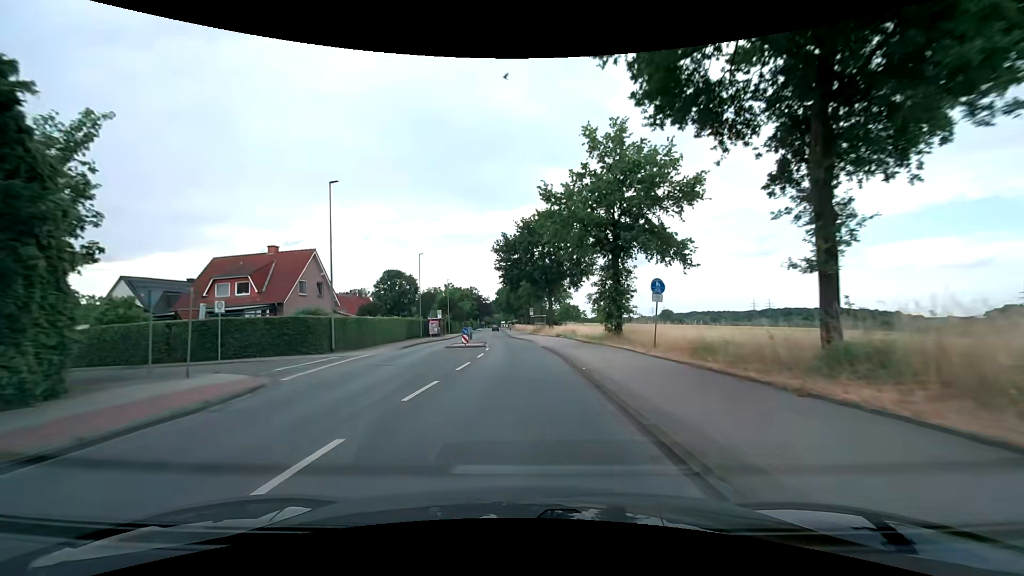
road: secondary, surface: asphalt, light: Day
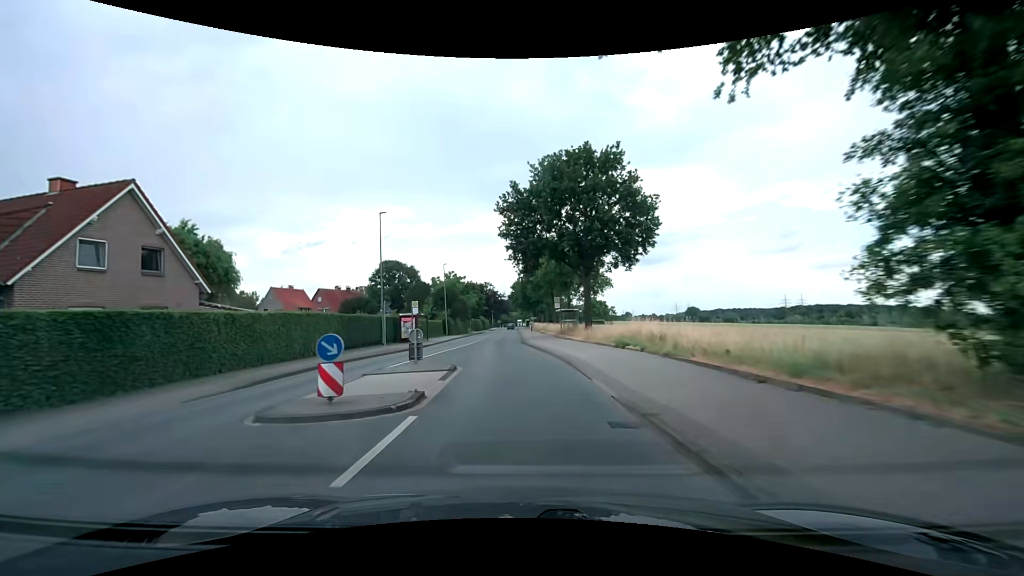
(-0.2, +23.0) m; -2°
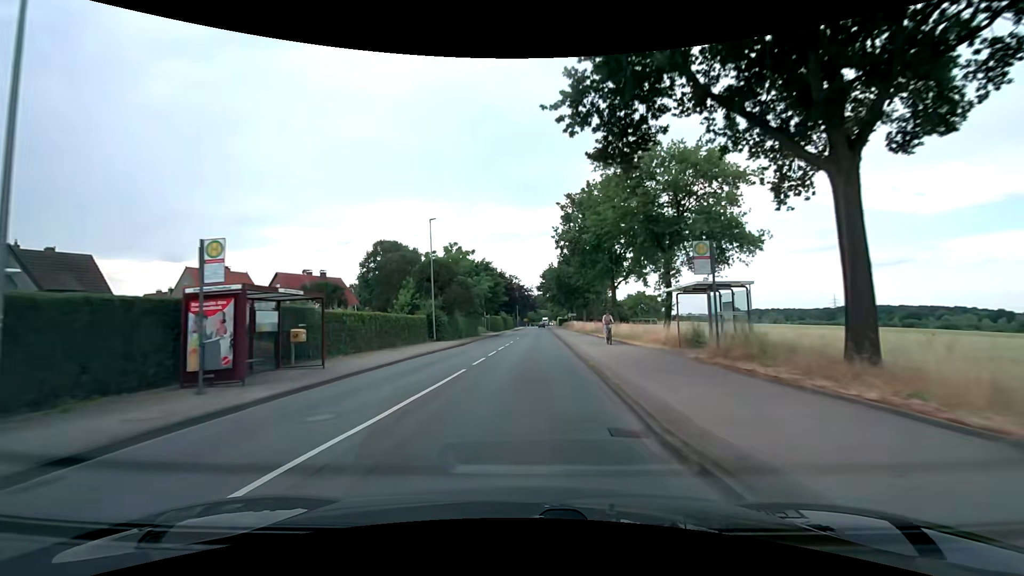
(-1.4, +30.5) m; -3°
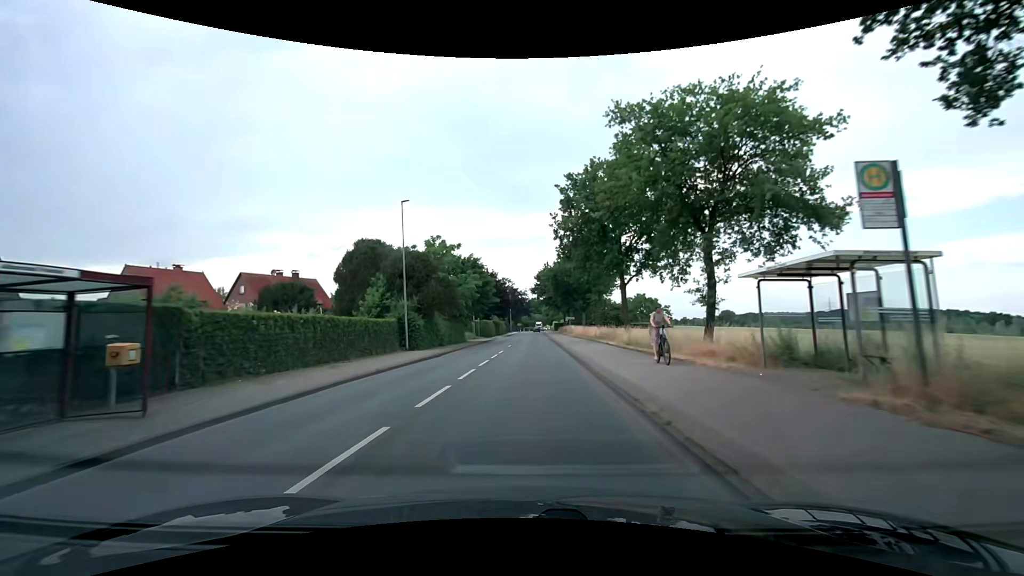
(0.0, +7.7) m; 0°
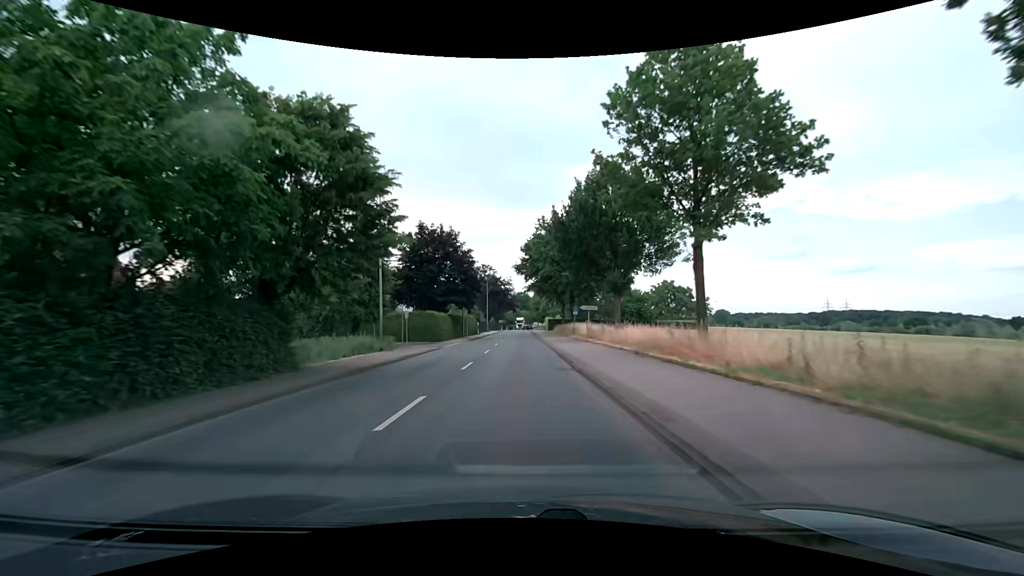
(+1.0, +38.1) m; +2°
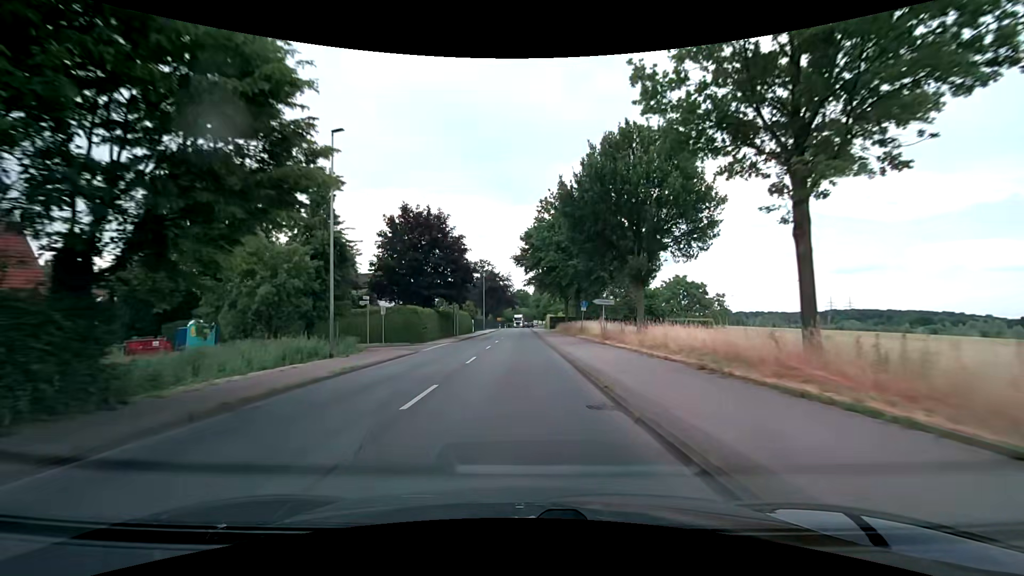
(0.0, +7.6) m; 0°
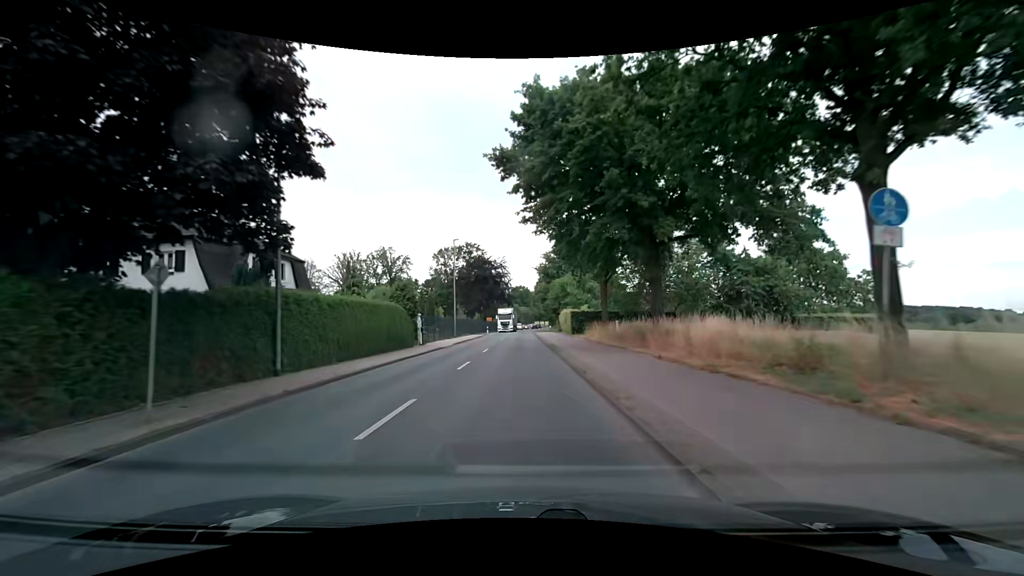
(-0.2, +38.0) m; 0°
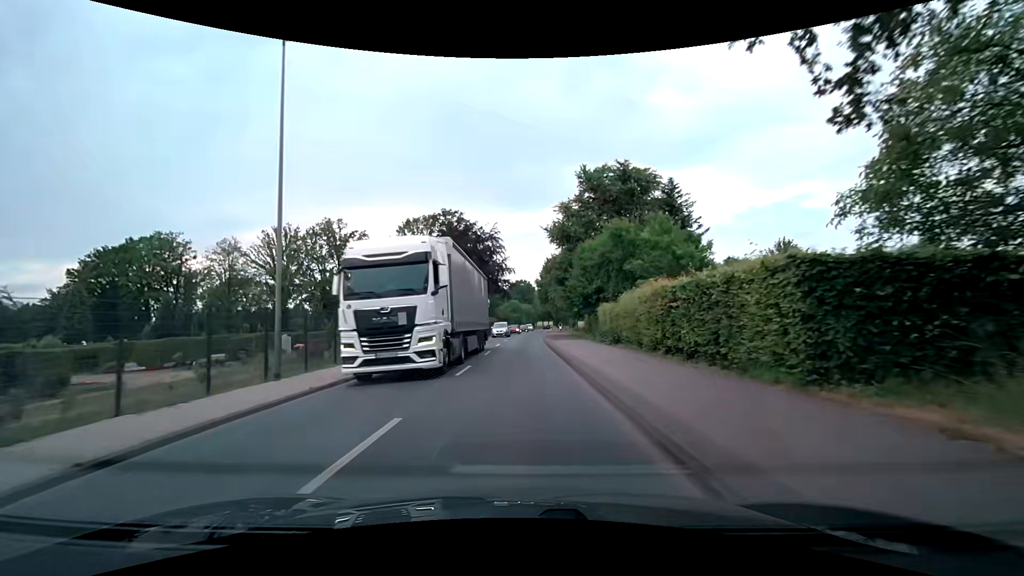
(-0.3, +38.0) m; 0°
(0, +10) (0, +20) (0, +30) (0, +40) (0, +50) (+1, +60) (+1, +70) (+2, +80) (+2, +90) (+3, +100) m
